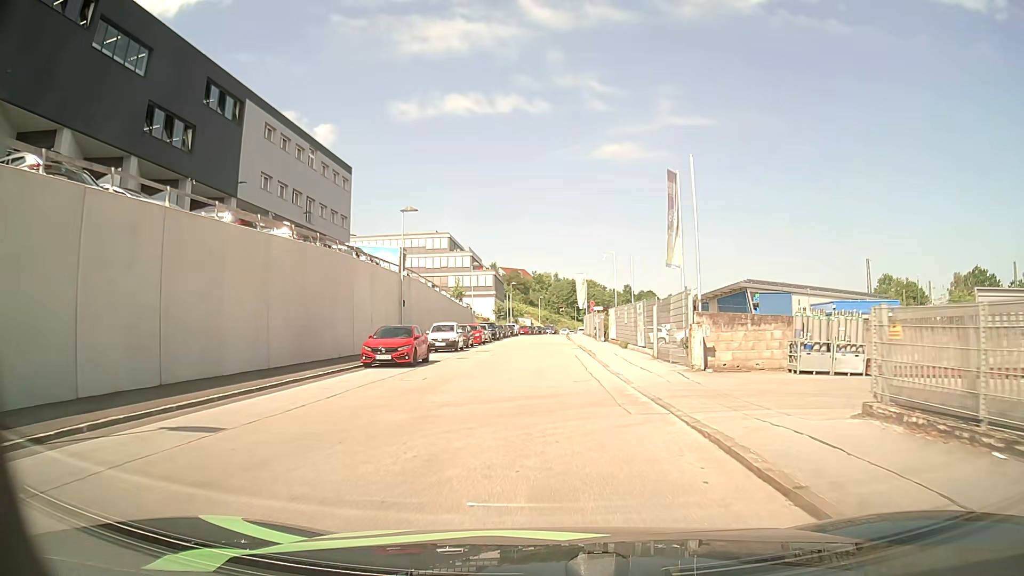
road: residential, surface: asphalt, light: Day
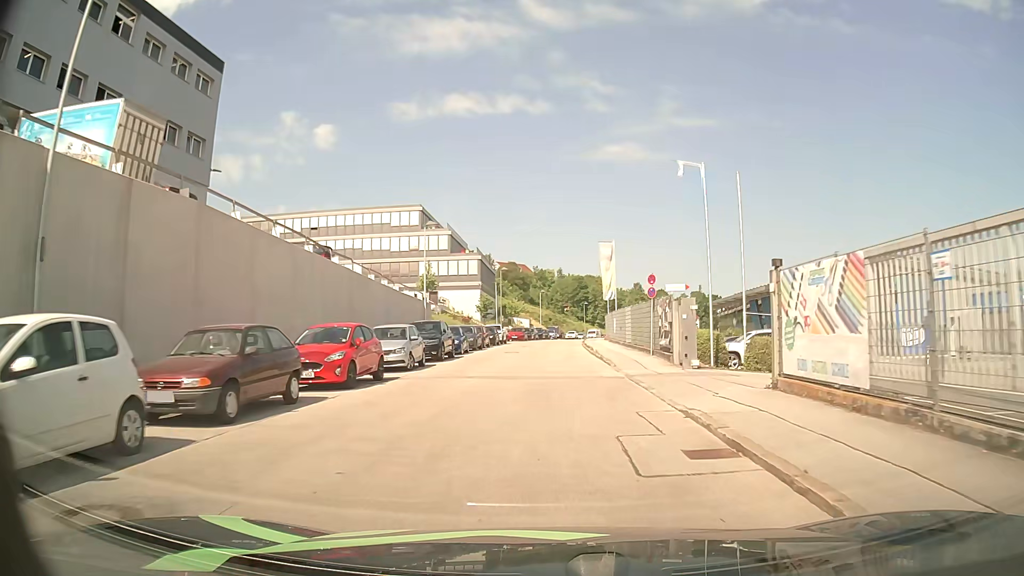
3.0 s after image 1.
(0.0, +30.8) m; 0°
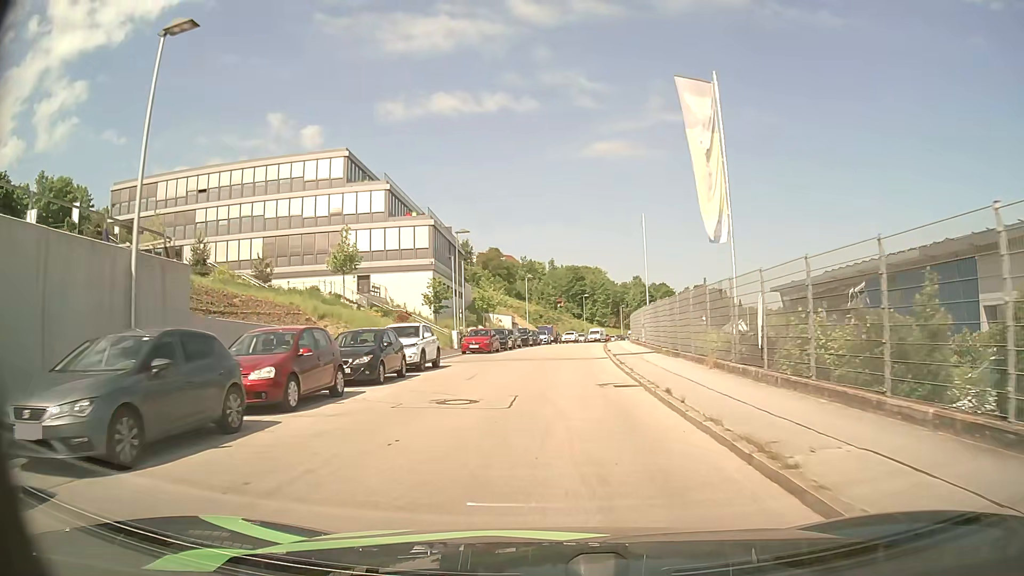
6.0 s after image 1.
(0.0, +31.7) m; 0°
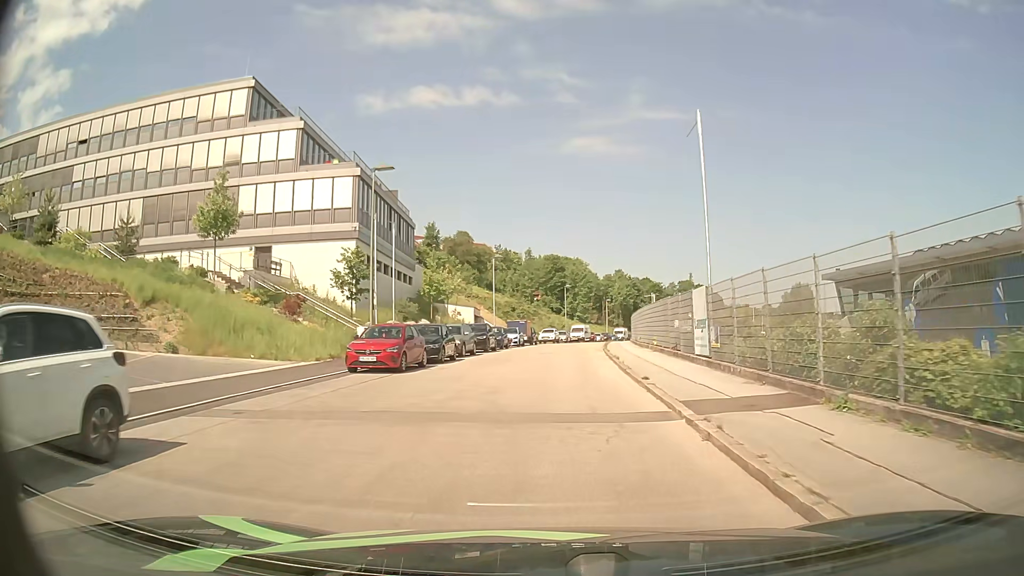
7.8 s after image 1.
(+0.3, +18.3) m; +1°
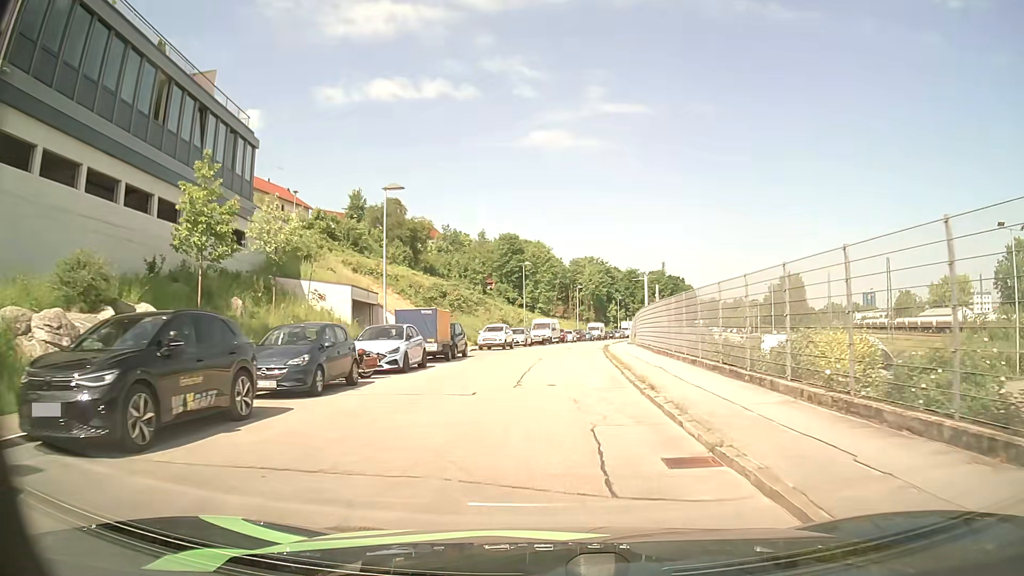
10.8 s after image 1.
(+1.0, +29.4) m; +4°
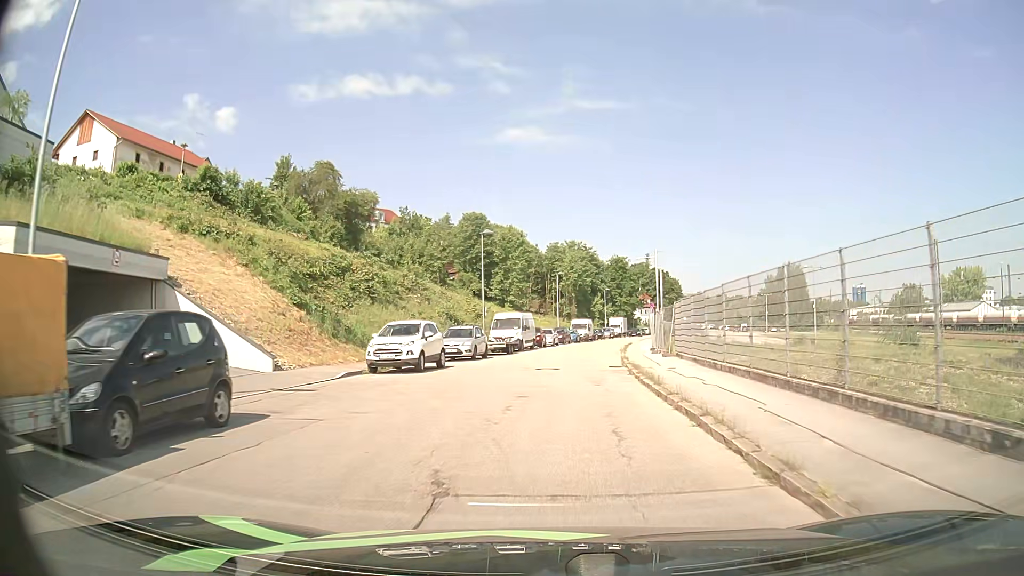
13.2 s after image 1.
(+0.3, +22.4) m; +2°
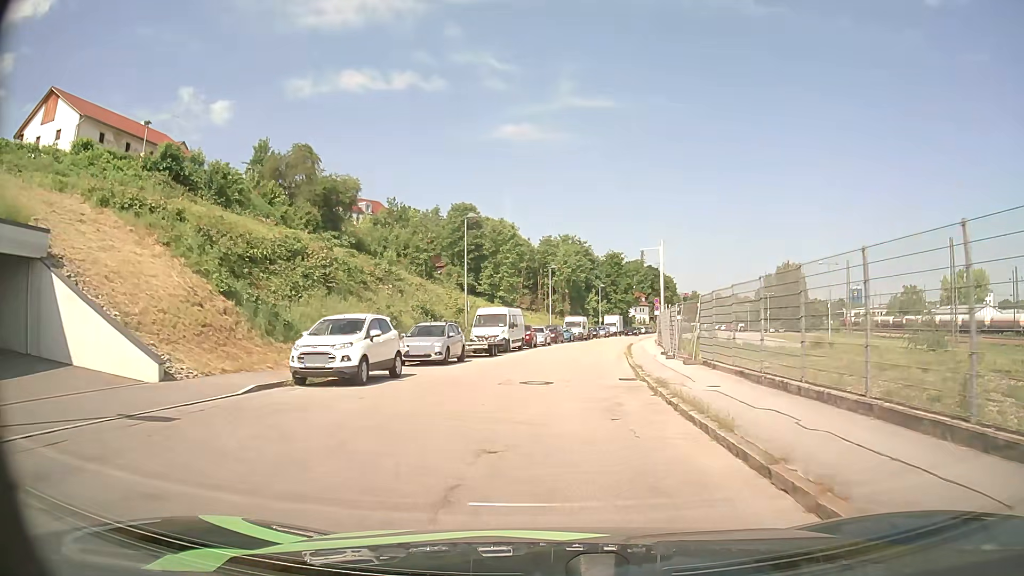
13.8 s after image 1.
(0.0, +5.8) m; +1°
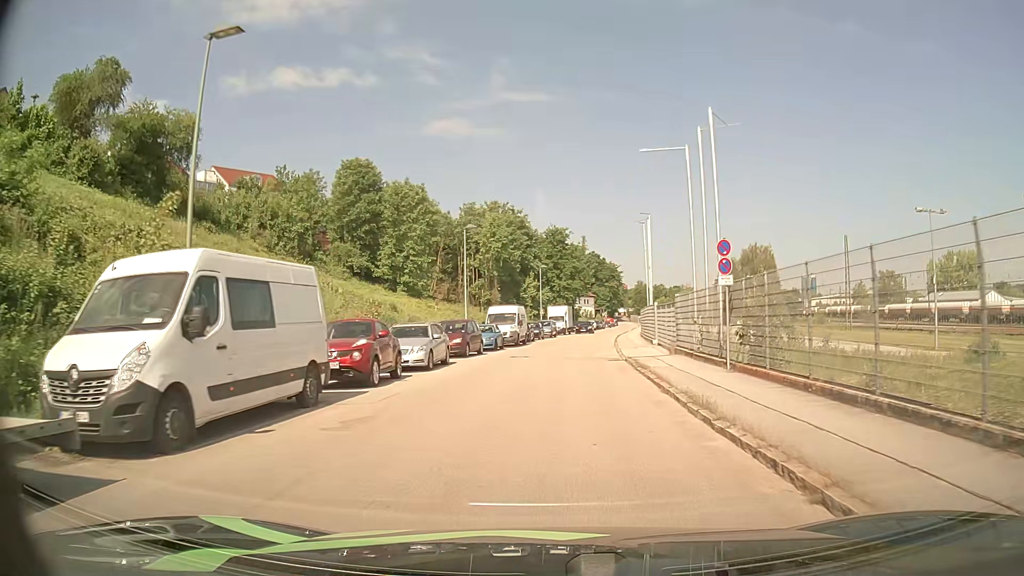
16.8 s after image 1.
(+1.3, +28.3) m; +6°
(0, +10) (+1, +20) (+1, +30) (+2, +40) (+3, +50) (+4, +60) (+6, +70) (+7, +80) (+9, +90) (+10, +99) m
